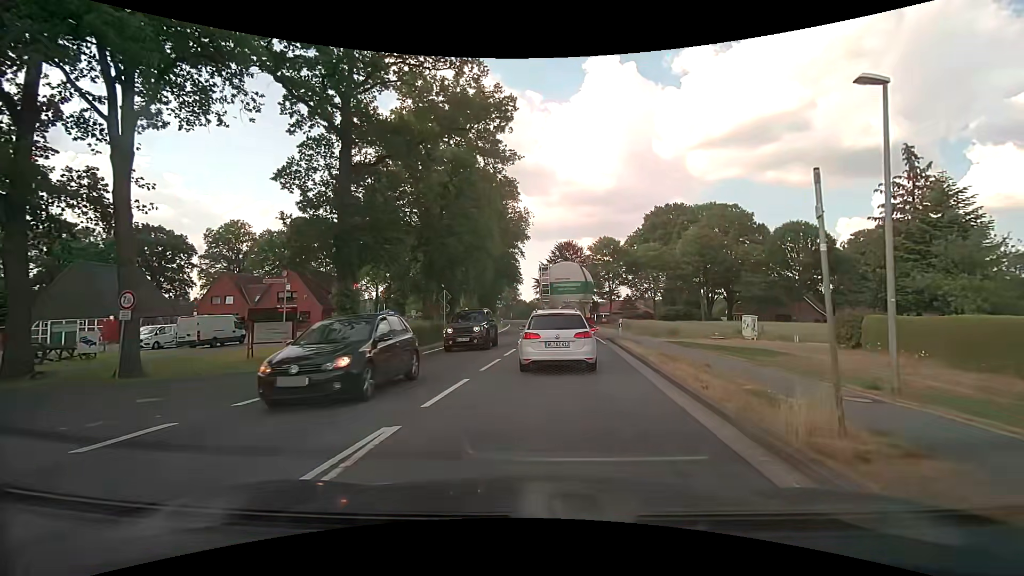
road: primary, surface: asphalt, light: Day
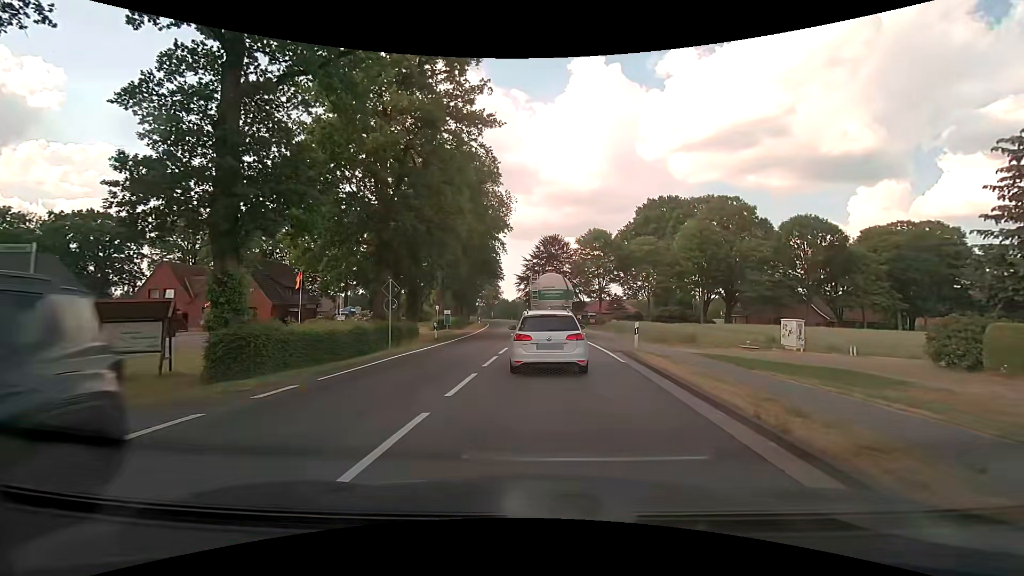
(+0.1, +8.4) m; +2°
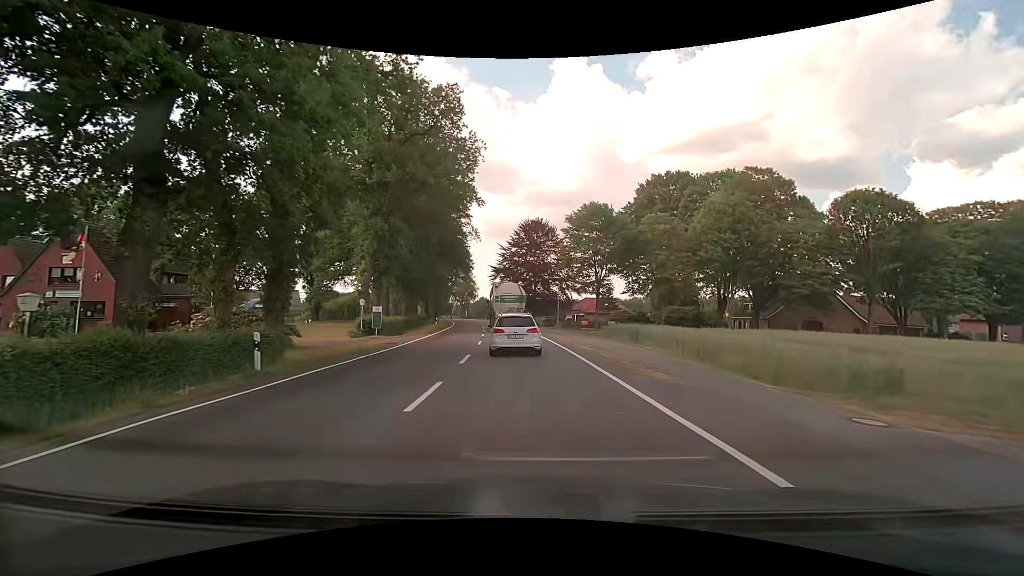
(+0.4, +18.2) m; +2°
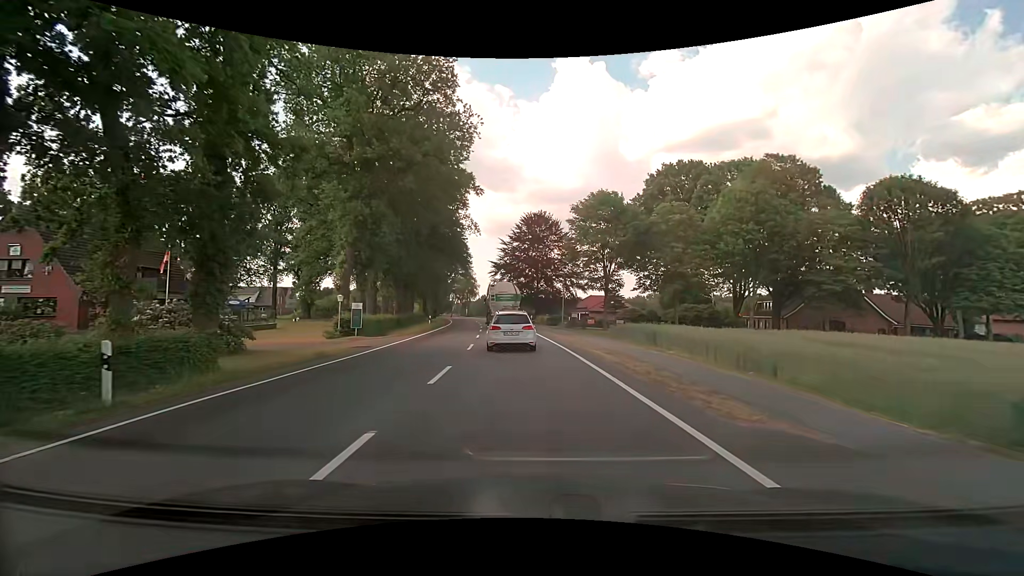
(0.0, +4.7) m; -1°
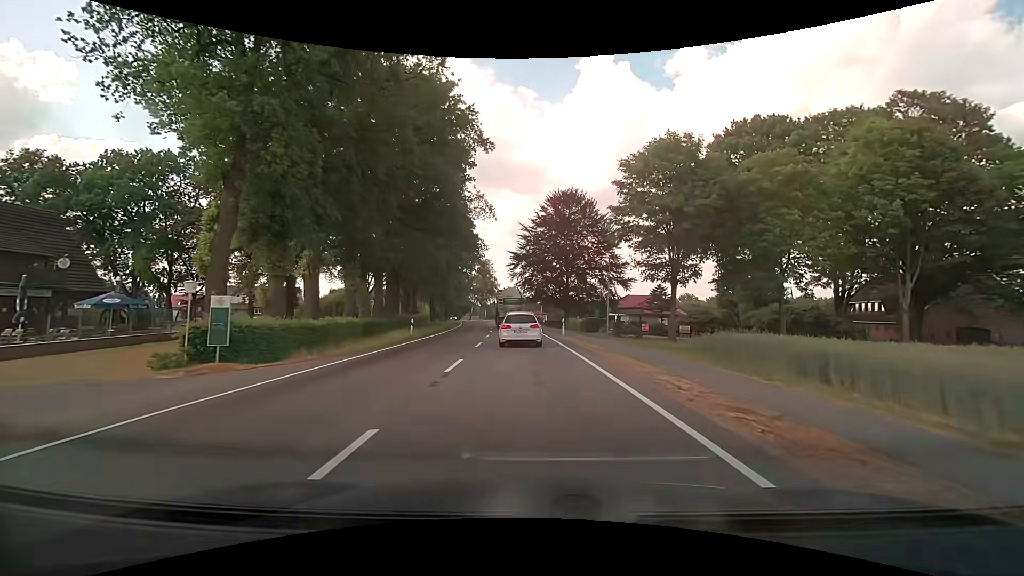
(-0.2, +16.2) m; -2°
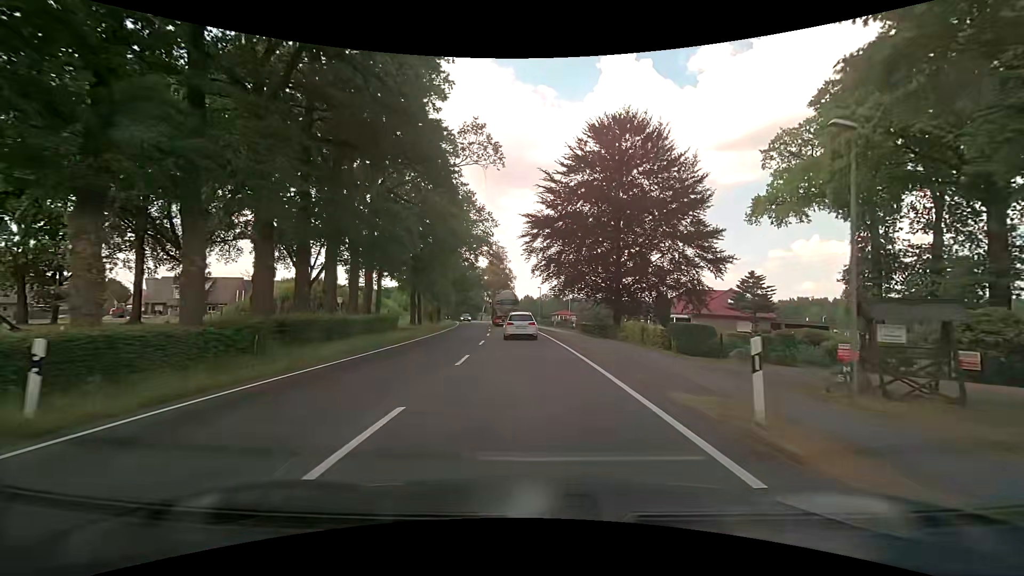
(-0.7, +26.0) m; -2°
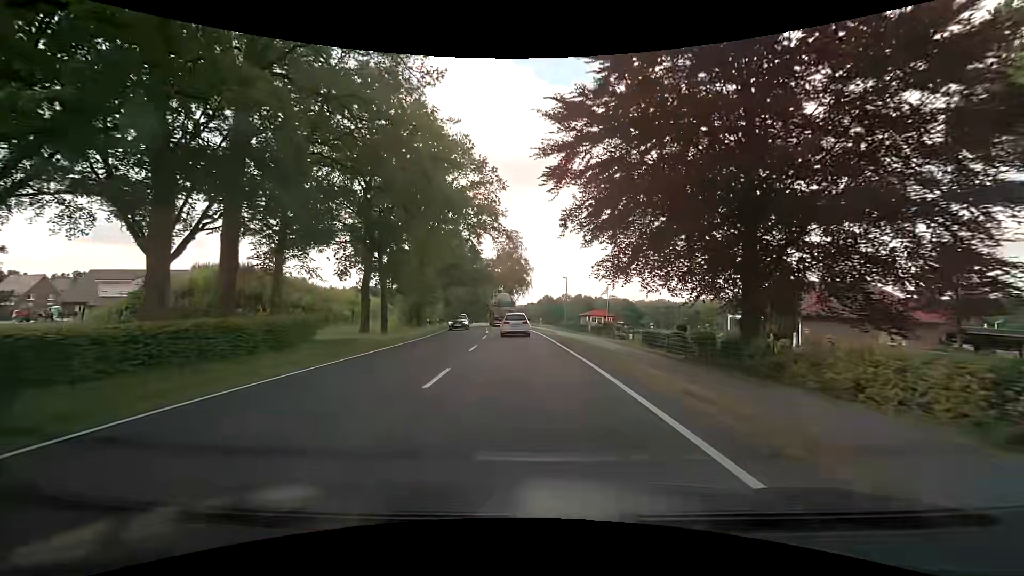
(-0.5, +22.2) m; -2°
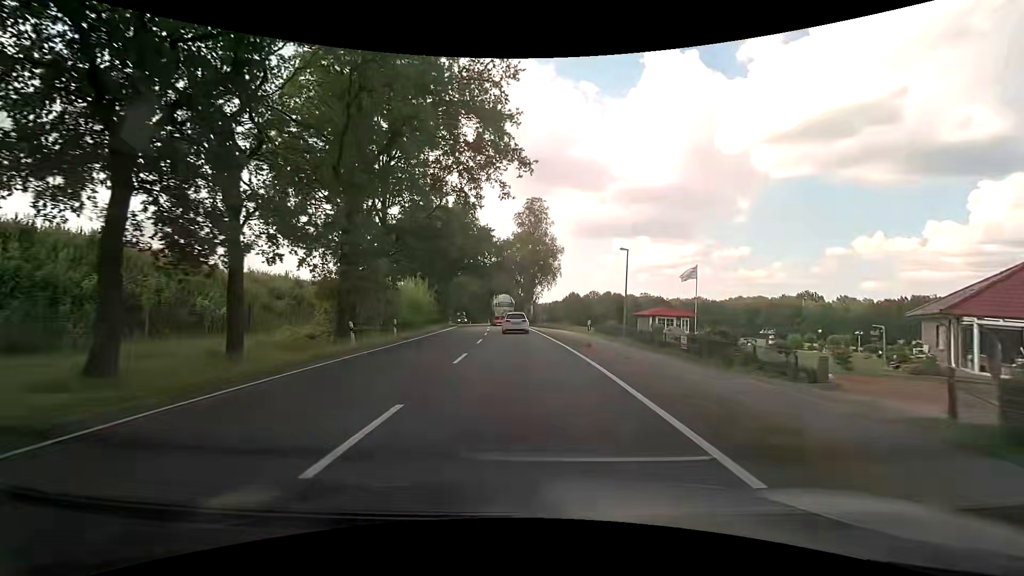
(-0.6, +23.5) m; -2°
(0, +10) (-1, +20) (-1, +30) (-2, +40) (-3, +50) (-4, +60) (-5, +70) (-7, +80) (-8, +90) (-10, +99) m
